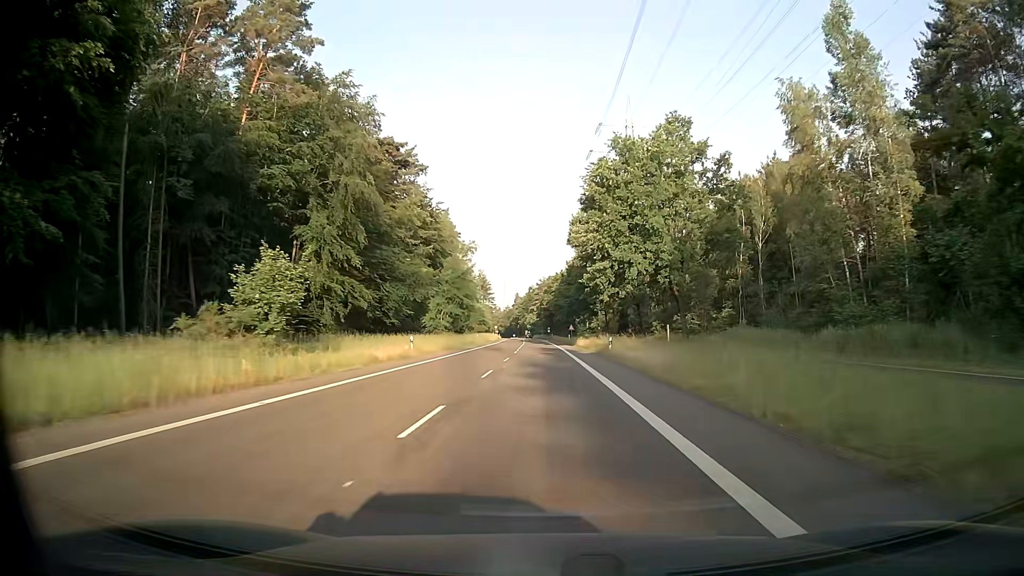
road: secondary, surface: asphalt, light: Day
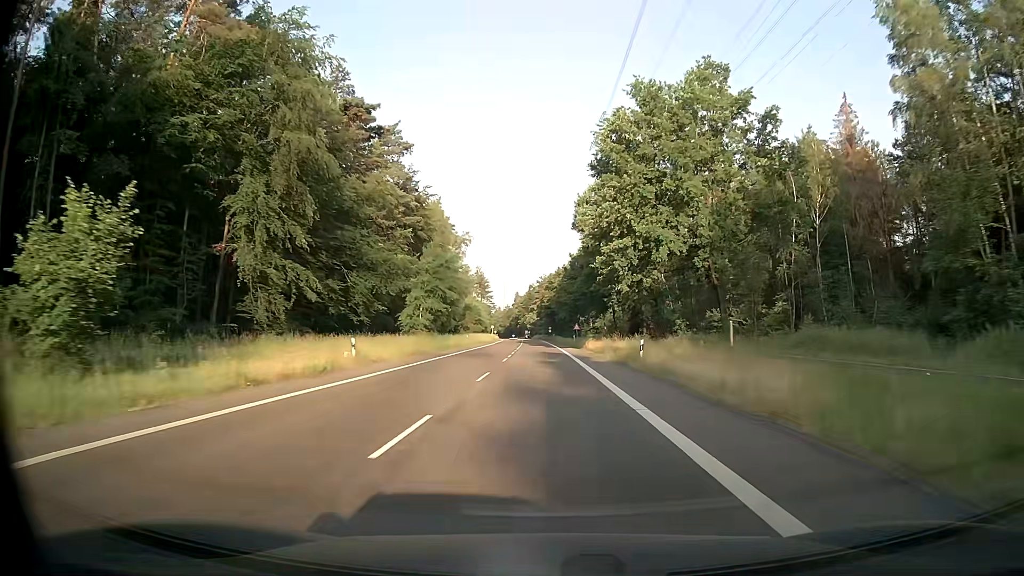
(0.0, +12.9) m; 0°
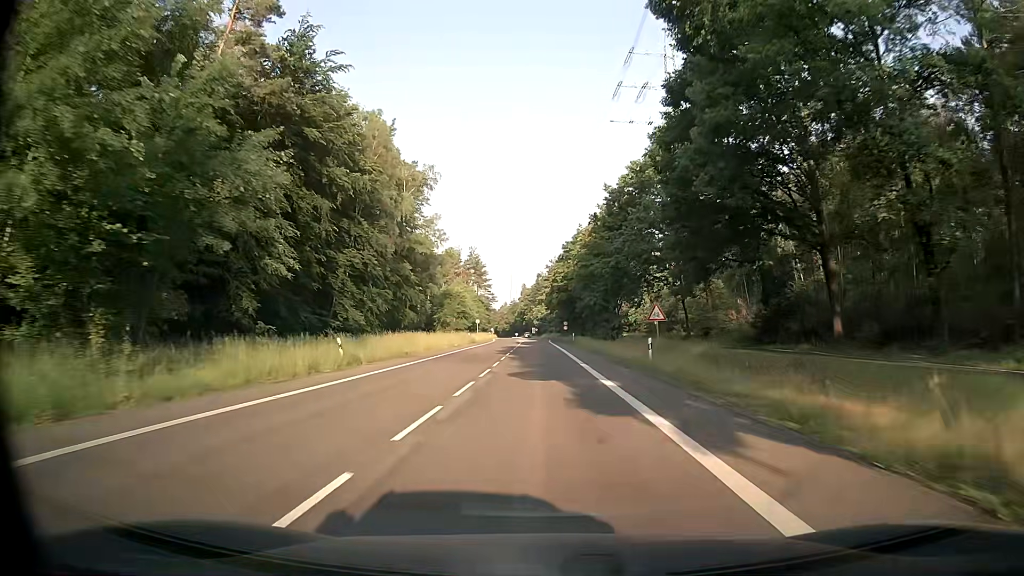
(-0.2, +51.2) m; -1°
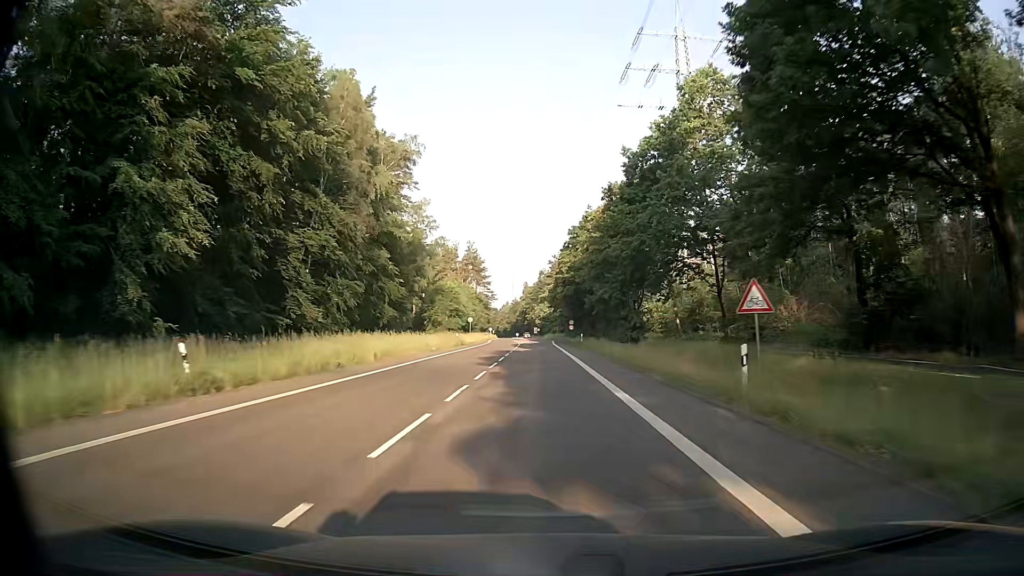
(+0.1, +12.5) m; 0°
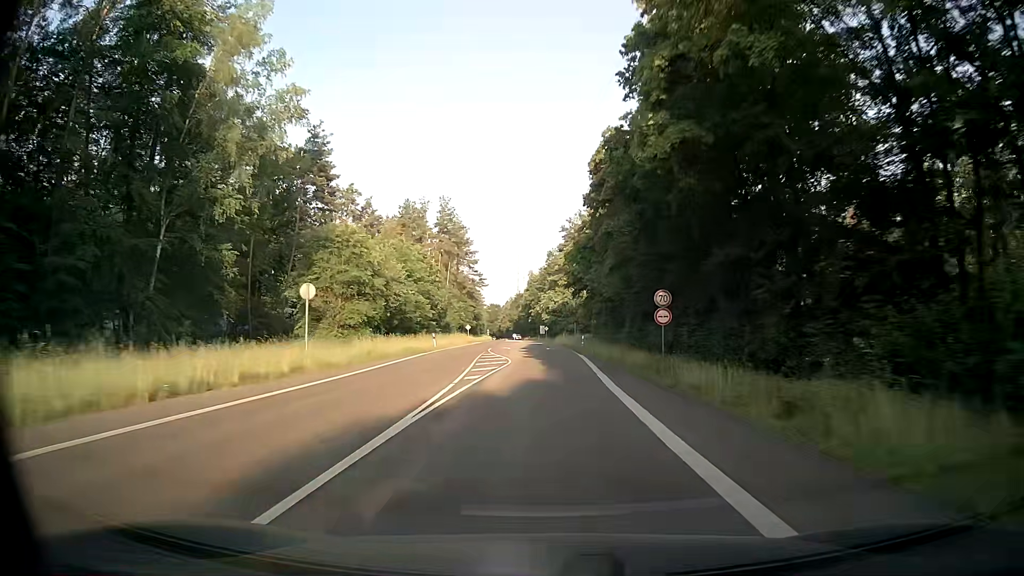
(-0.5, +60.8) m; -1°
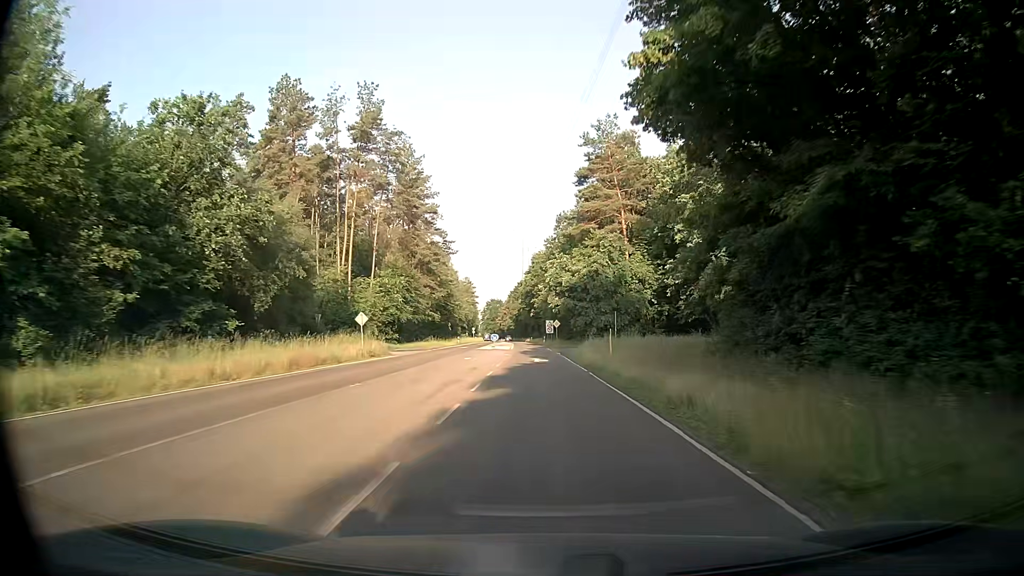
(+0.5, +58.9) m; 0°
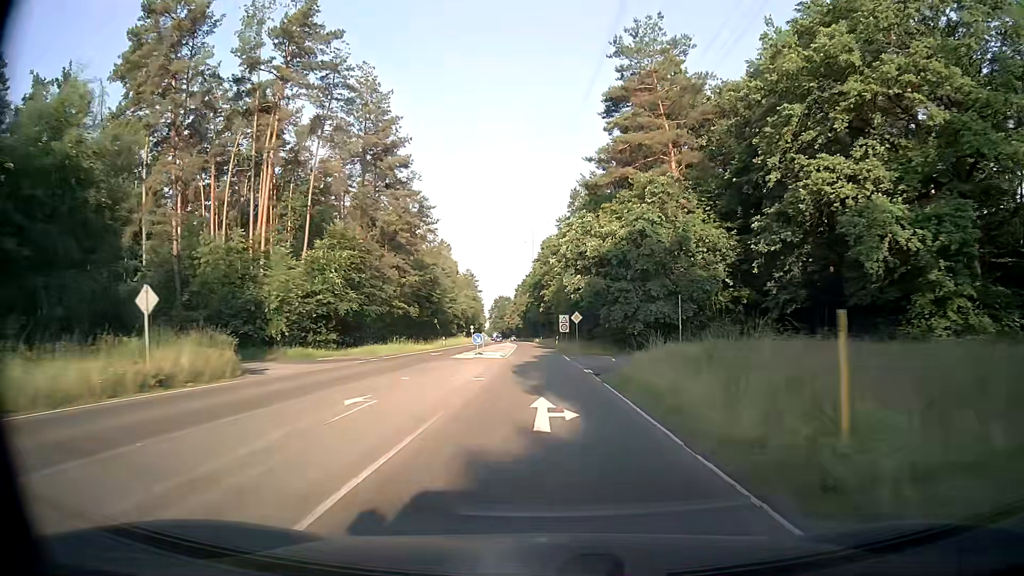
(-0.2, +23.2) m; -1°
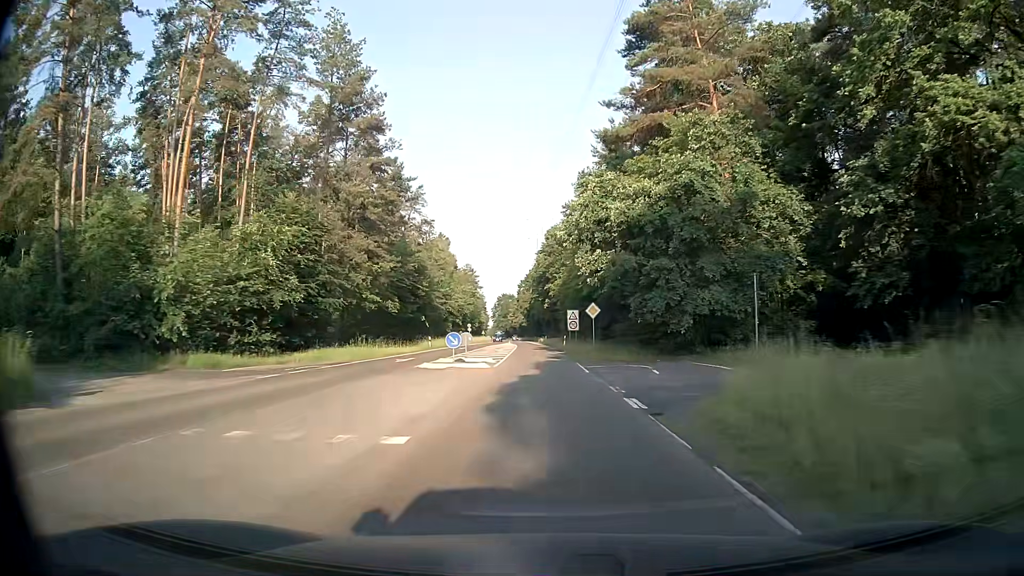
(0.0, +11.5) m; 0°
(0, +10) (0, +20) (0, +30) (0, +40) (-1, +50) (-1, +60) (-1, +70) (-2, +80) (-2, +90) (-3, +100) m
